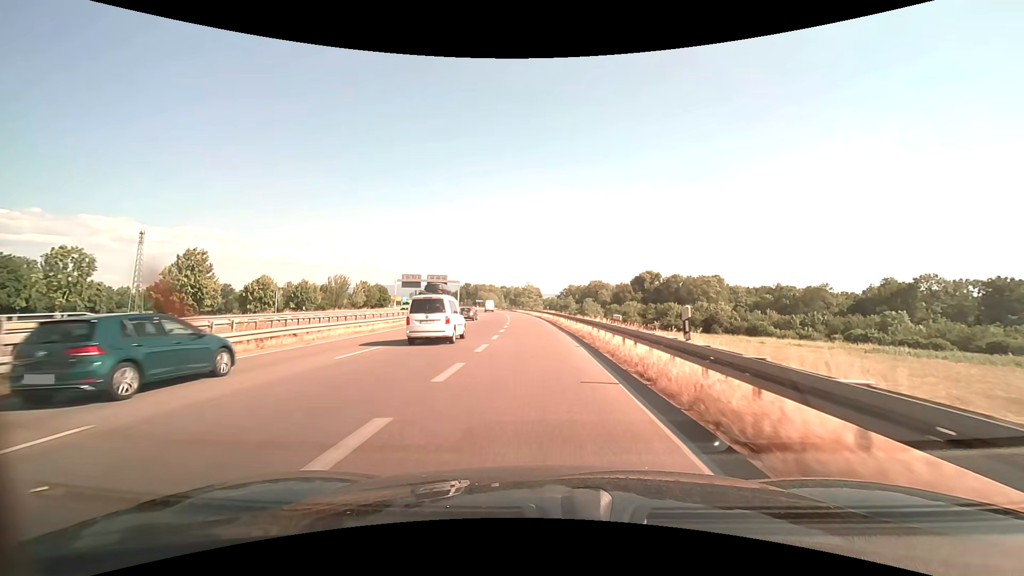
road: trunk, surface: asphalt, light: Day
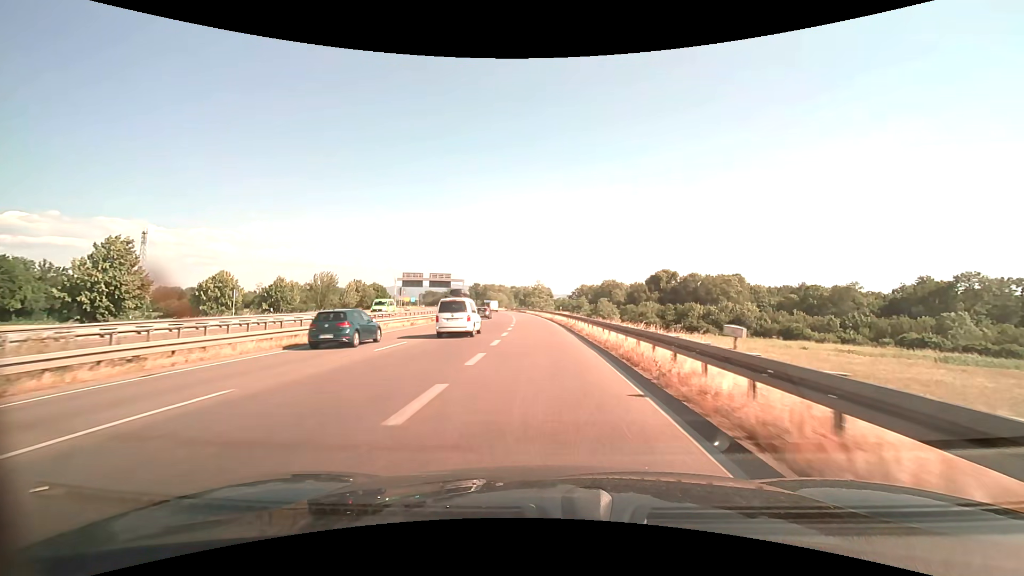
(-0.1, +9.4) m; -1°
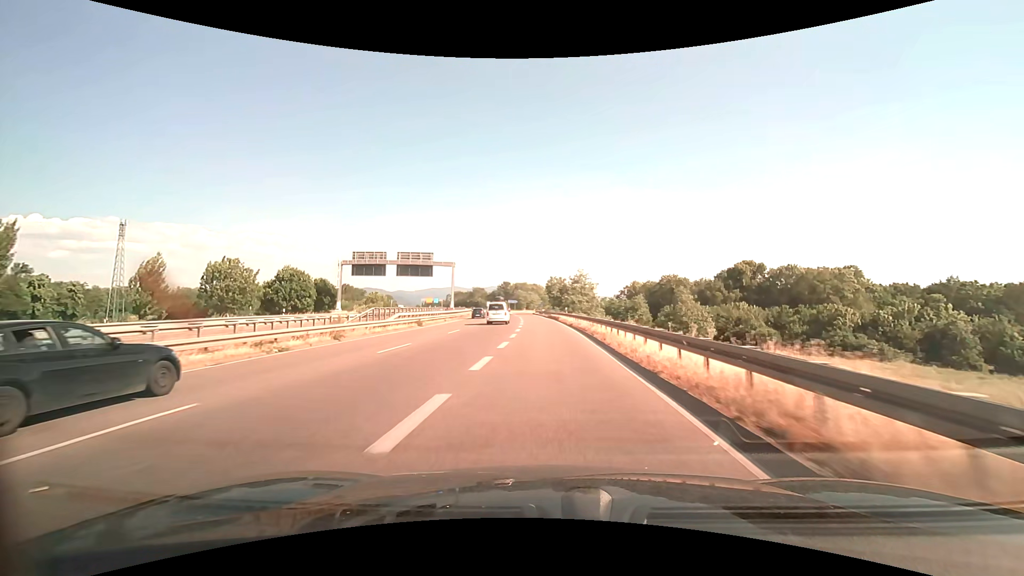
(-1.2, +49.5) m; -4°
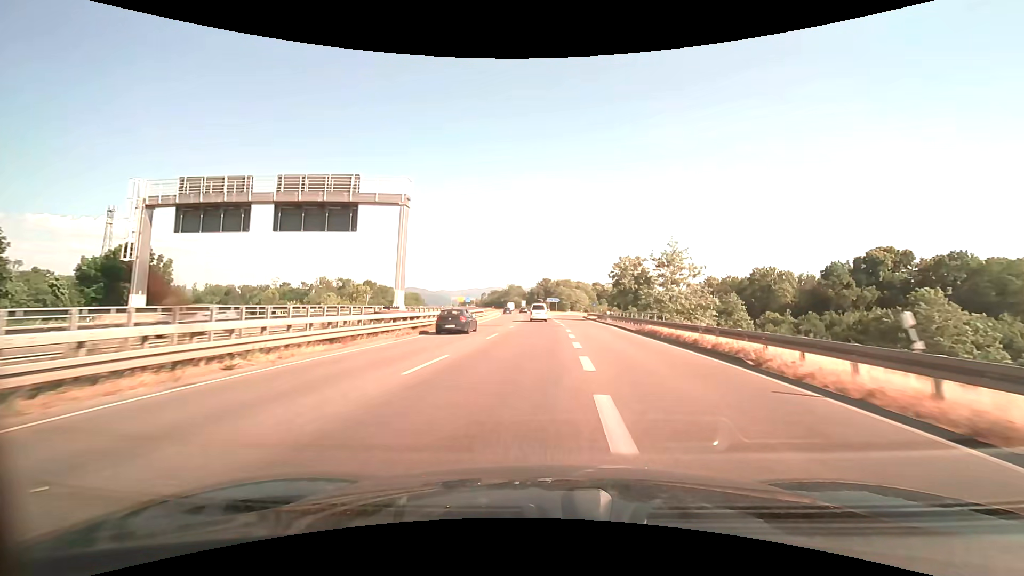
(-2.4, +42.2) m; -5°
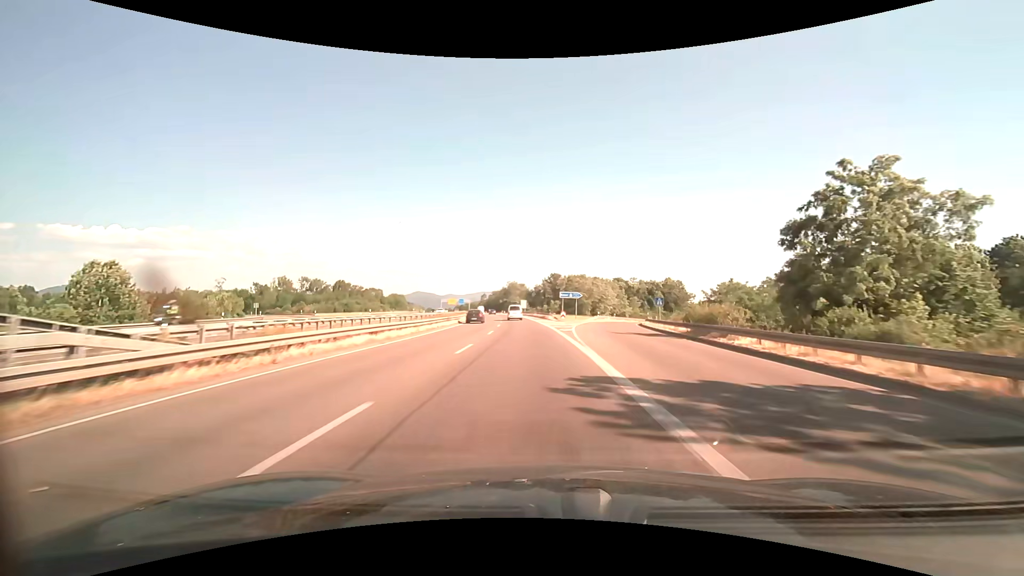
(-0.2, +55.6) m; -1°
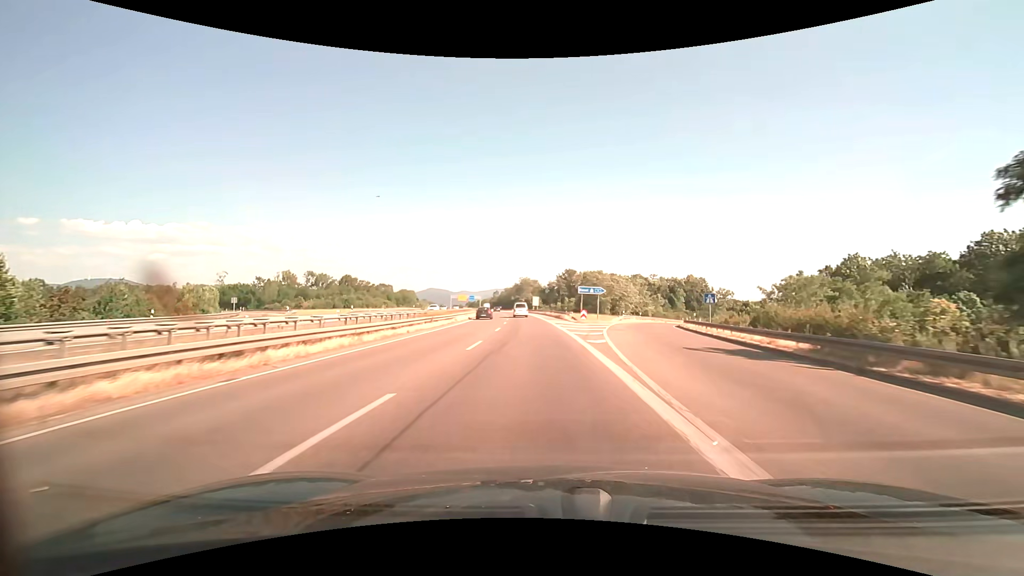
(-0.1, +11.3) m; -2°
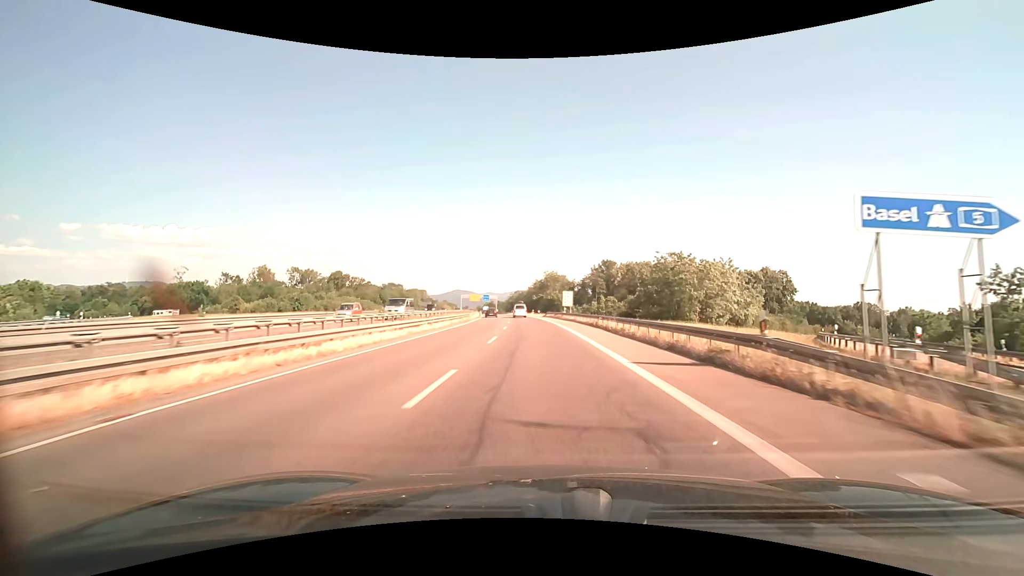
(-1.6, +45.3) m; -3°
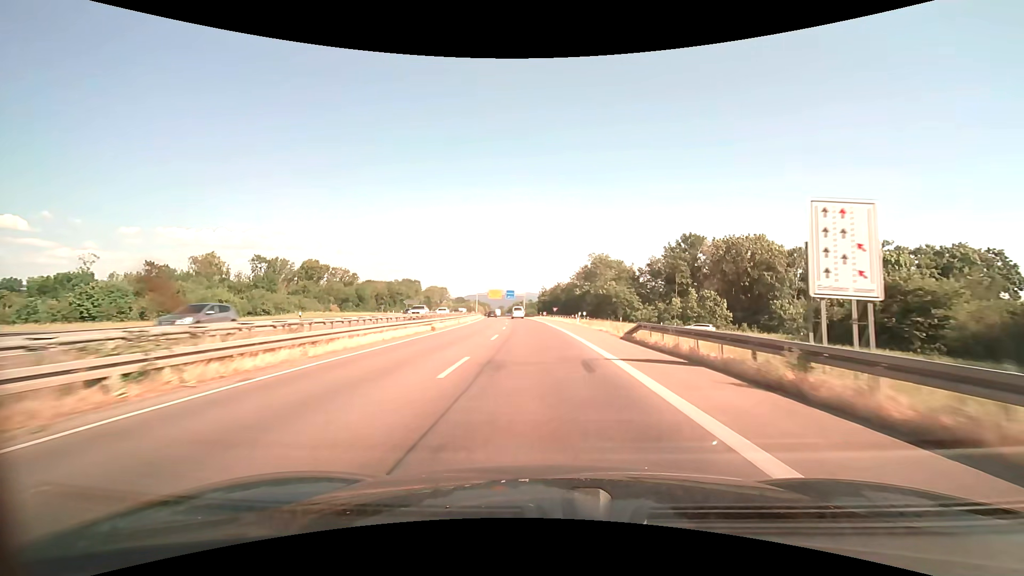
(-1.9, +57.4) m; -4°
(0, +10) (0, +20) (-1, +30) (-1, +40) (-2, +50) (-2, +60) (-3, +70) (-4, +80) (-5, +90) (-6, +100) m
